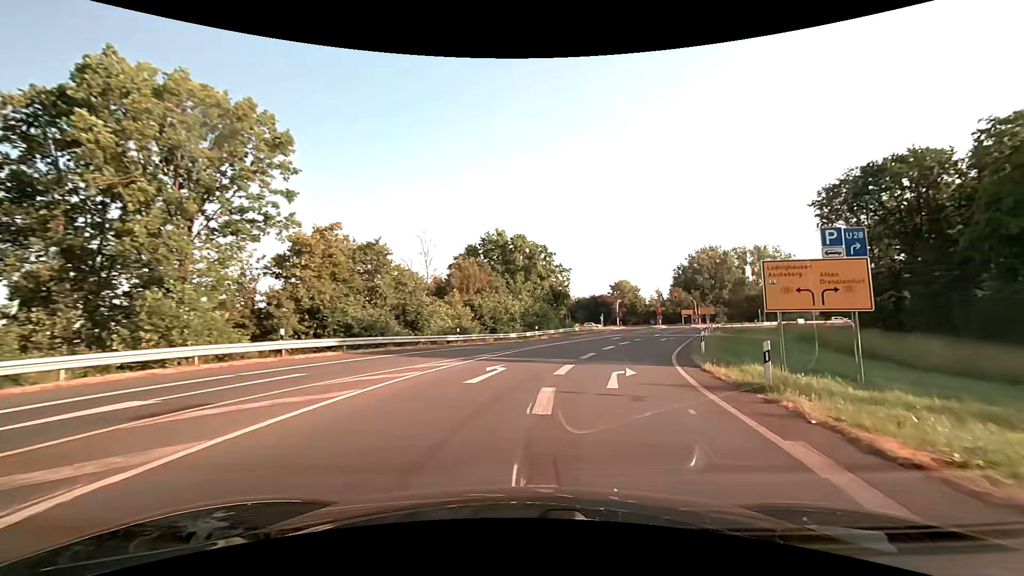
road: motorway_link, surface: asphalt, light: Day
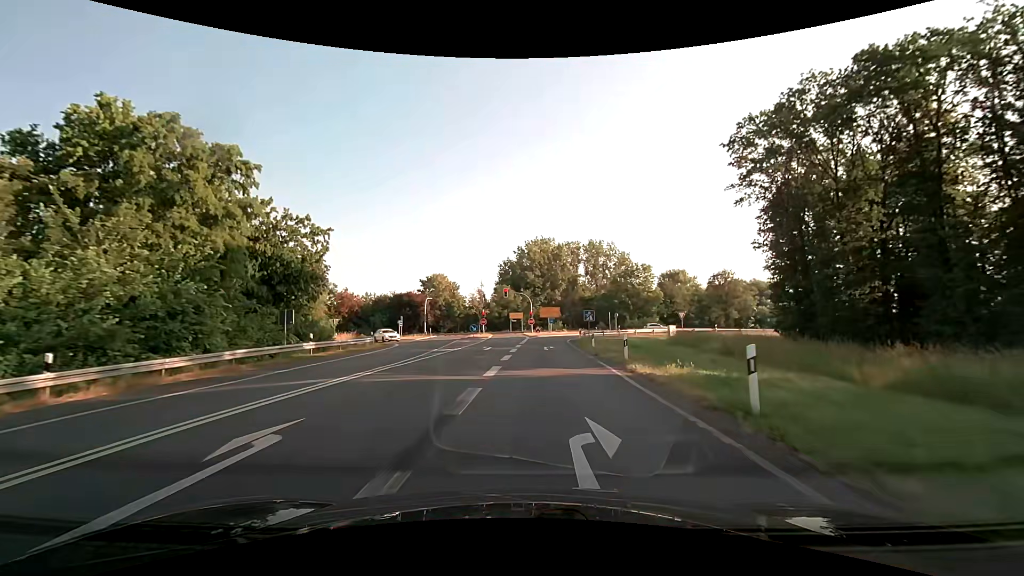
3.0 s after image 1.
(+8.4, +34.7) m; +21°
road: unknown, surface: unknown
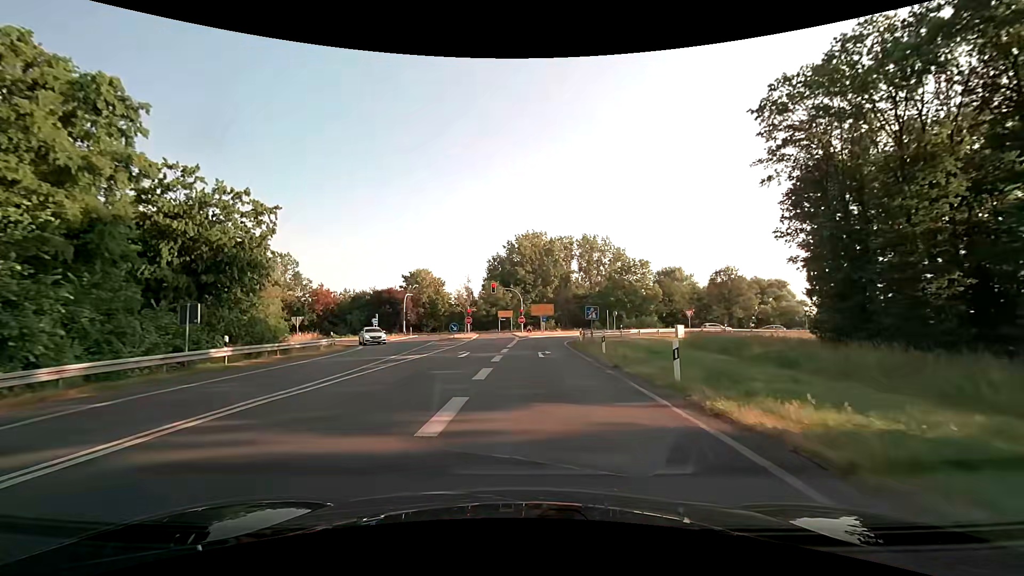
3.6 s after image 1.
(+0.1, +7.2) m; +1°
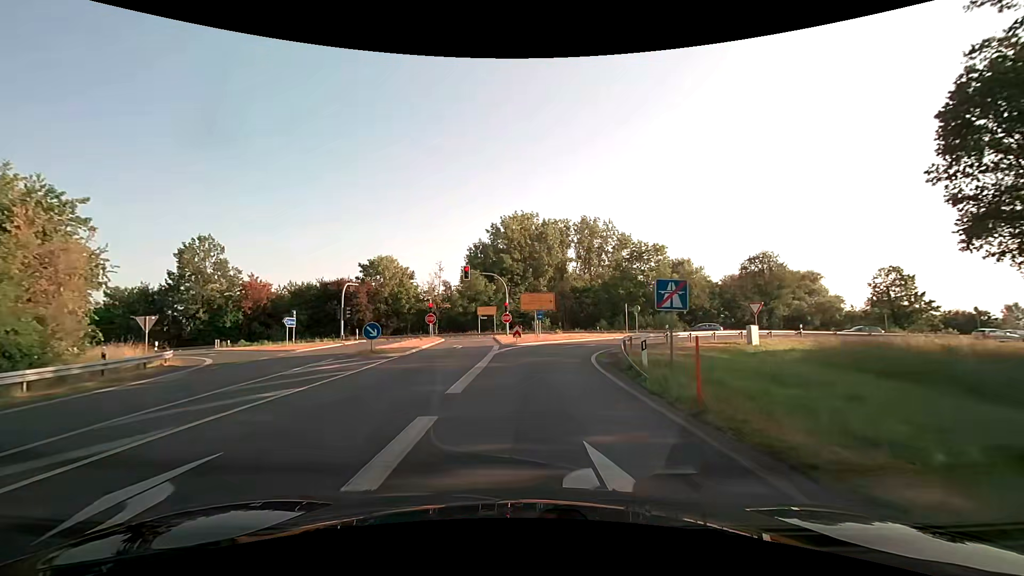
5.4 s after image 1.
(+0.3, +19.9) m; +2°
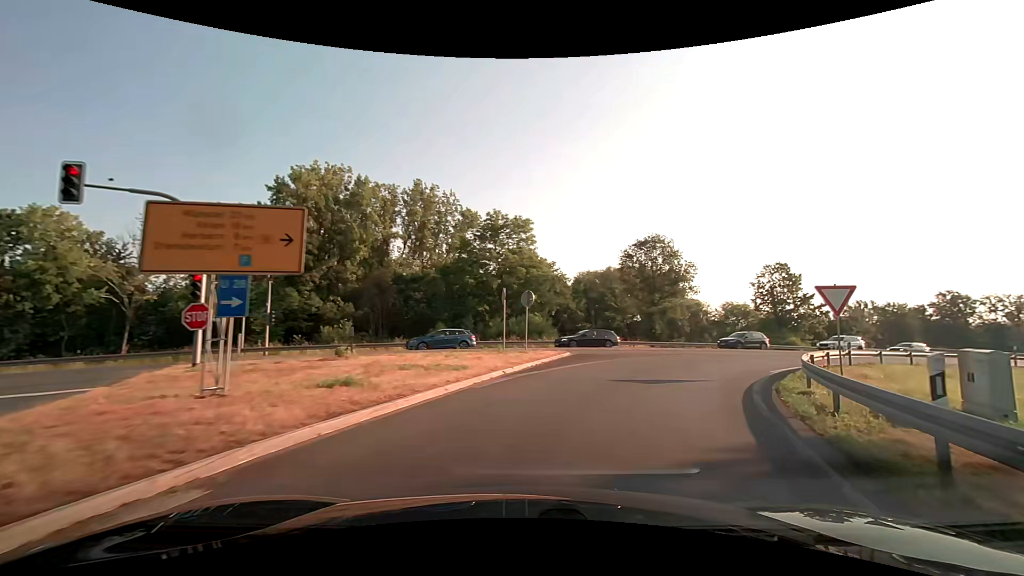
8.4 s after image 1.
(+2.3, +28.3) m; +18°
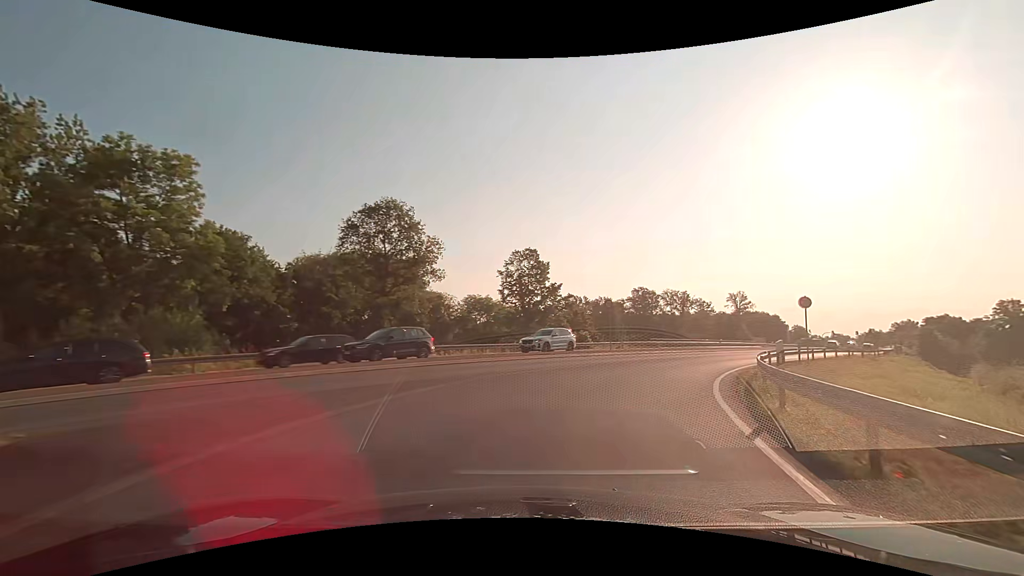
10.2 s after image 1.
(+4.7, +16.5) m; +29°
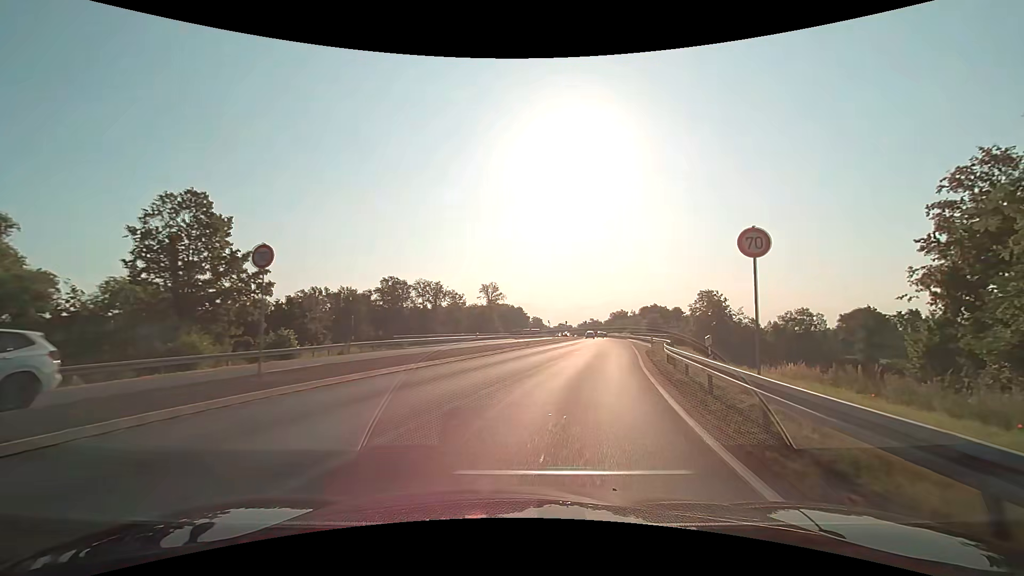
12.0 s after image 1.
(+5.0, +19.5) m; +28°
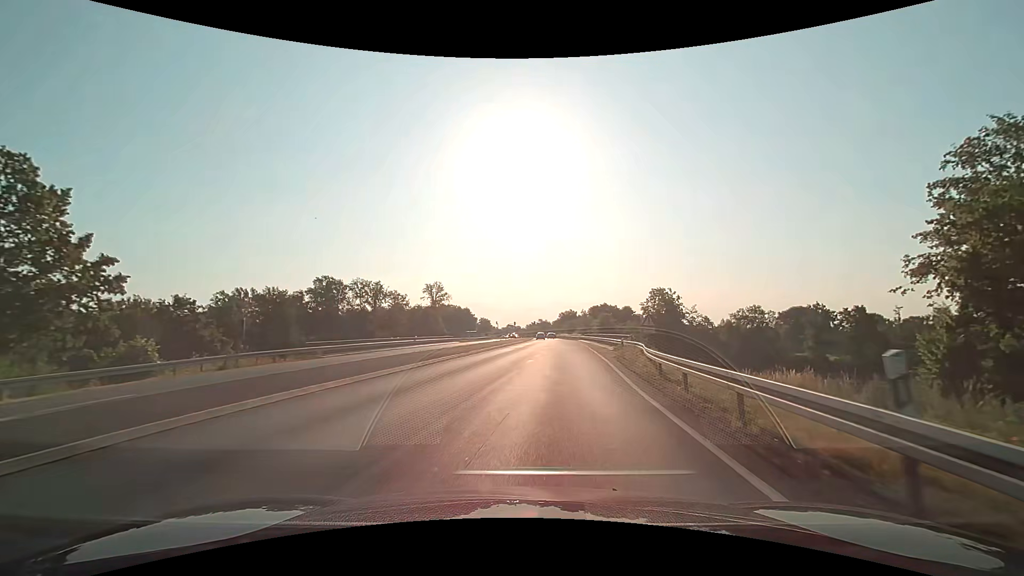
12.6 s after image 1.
(+0.5, +7.5) m; +6°
(+1, +10) (+2, +20) (+2, +30) (+3, +40) (+4, +50) (+4, +60) (+5, +70) (+5, +80) (+6, +90) (+7, +100) m
